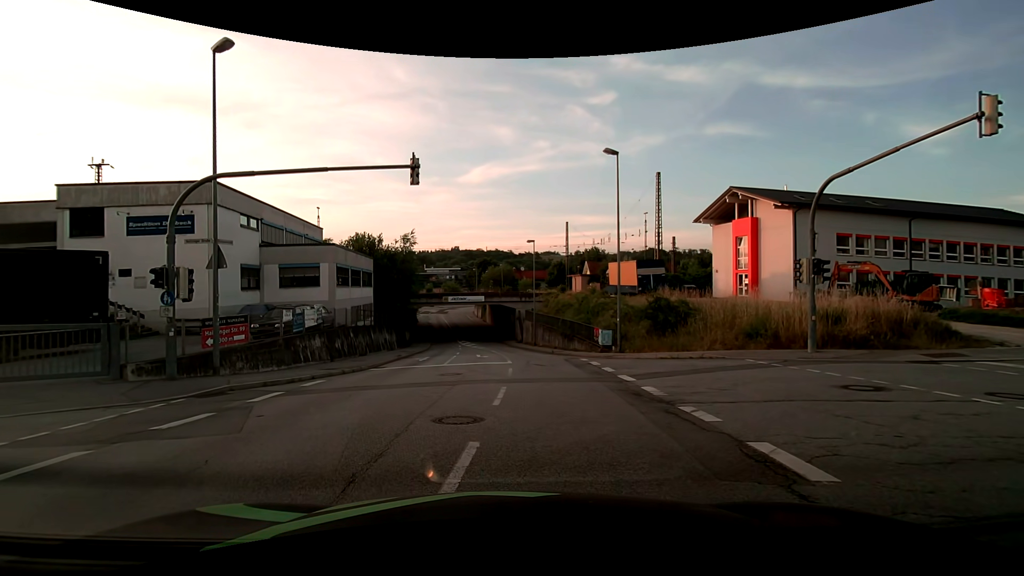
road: tertiary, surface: asphalt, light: Day
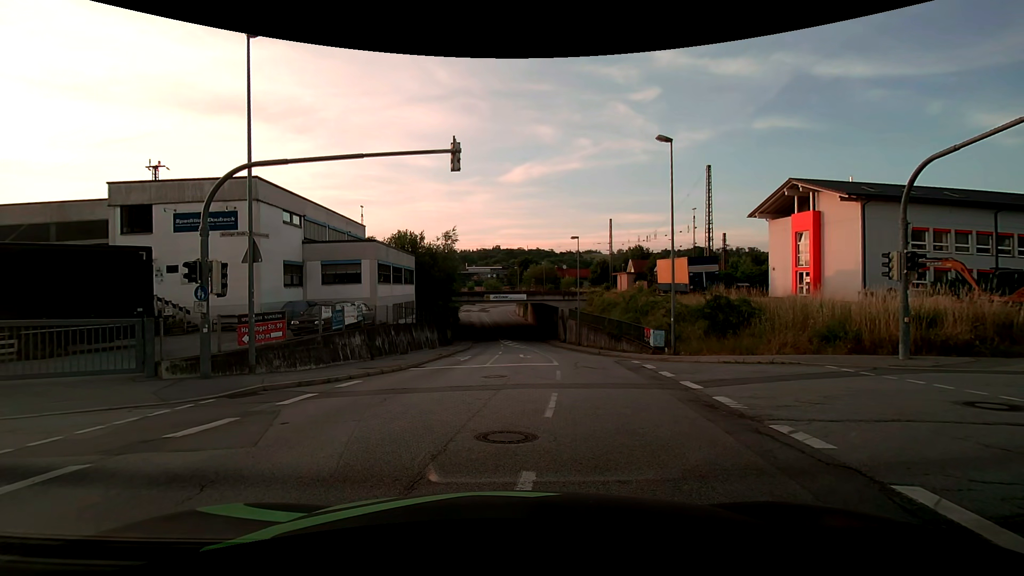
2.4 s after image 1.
(-0.1, +1.3) m; -5°
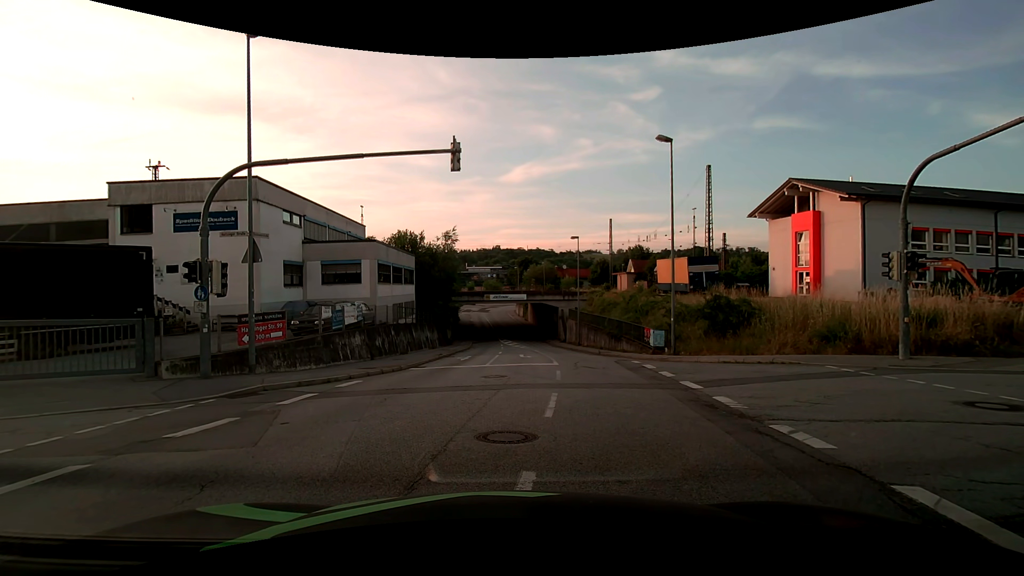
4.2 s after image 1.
(0.0, 0.0) m; 0°
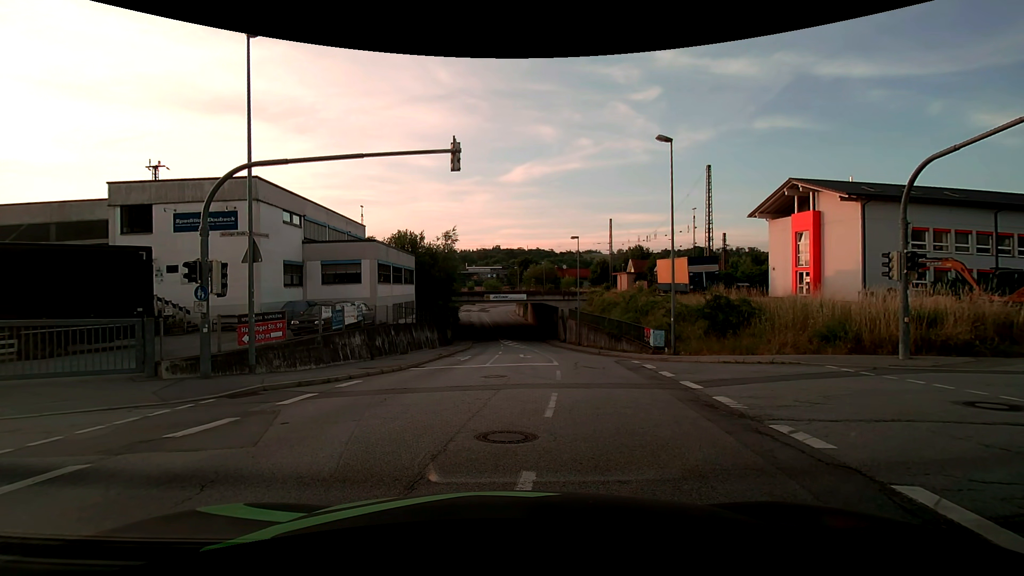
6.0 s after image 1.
(0.0, 0.0) m; 0°
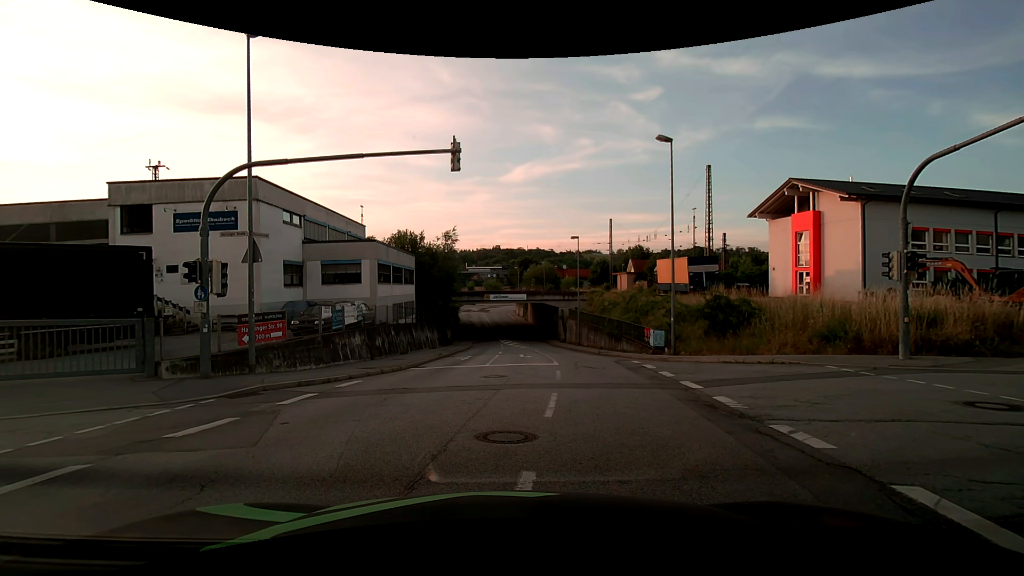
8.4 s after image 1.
(0.0, 0.0) m; 0°
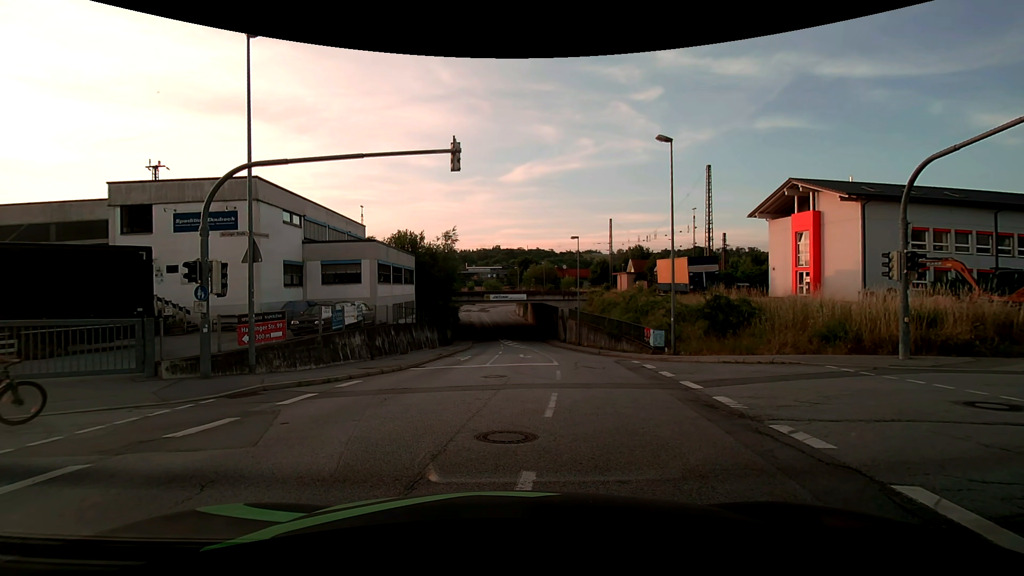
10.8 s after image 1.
(0.0, 0.0) m; 0°
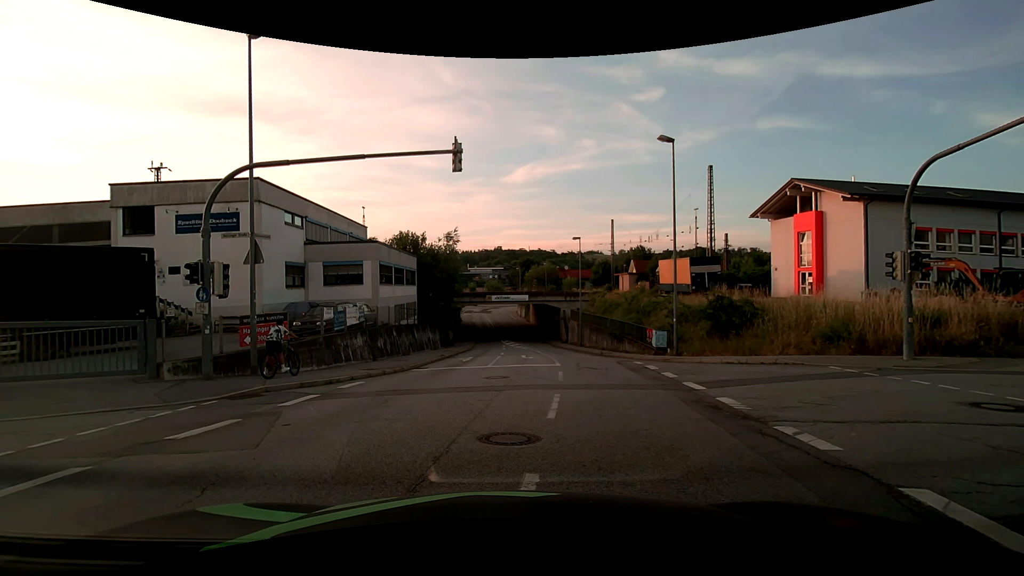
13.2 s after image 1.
(0.0, 0.0) m; 0°
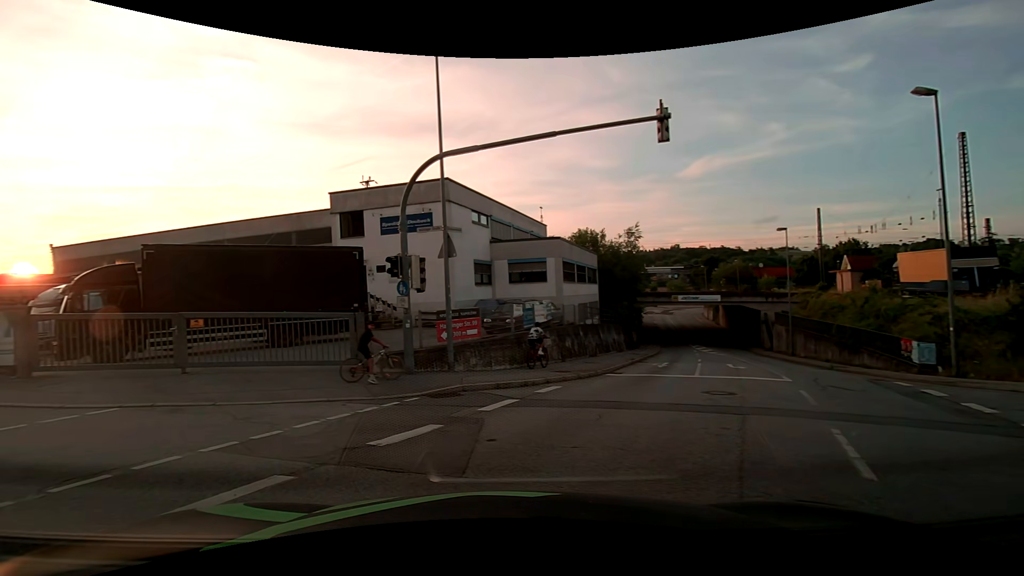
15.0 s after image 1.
(-0.3, +2.1) m; -19°
(-6, +7) (-16, +10) (-25, +13) (-35, +16) (-44, +19) (-54, +22) (-63, +25) (-73, +28) (-83, +31) (-92, +34) m
